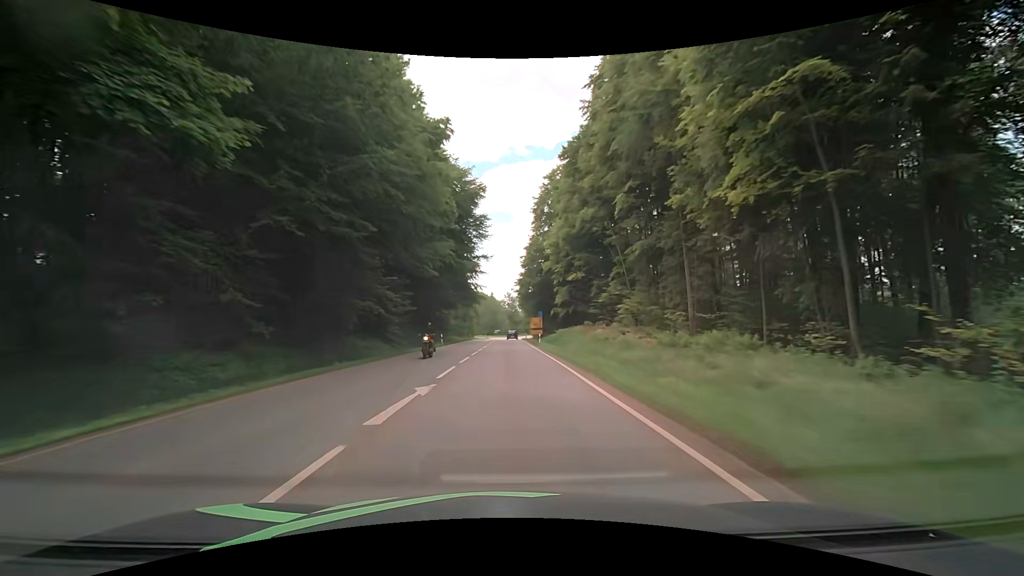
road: secondary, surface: asphalt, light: Day
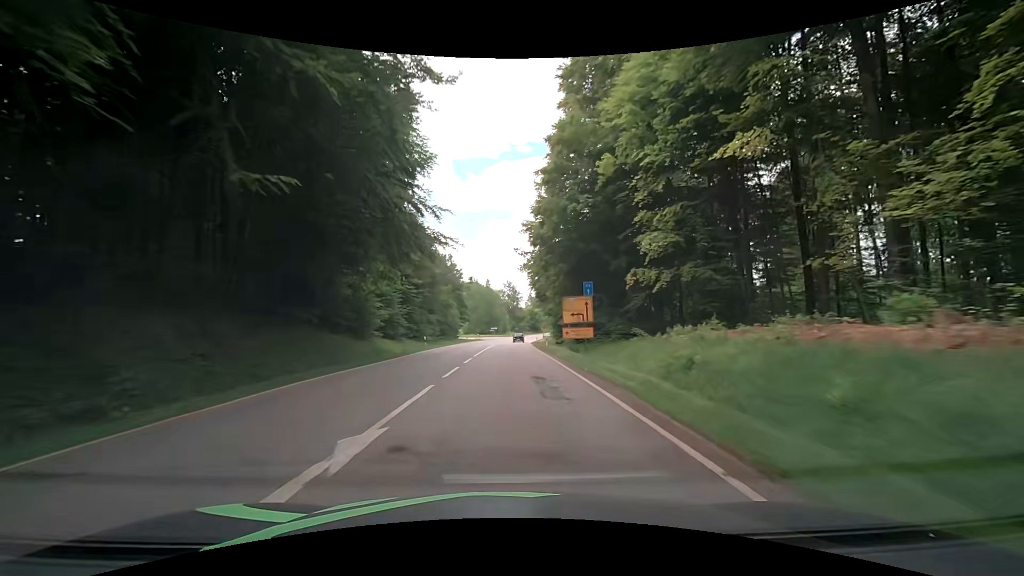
(0.0, +47.8) m; 0°
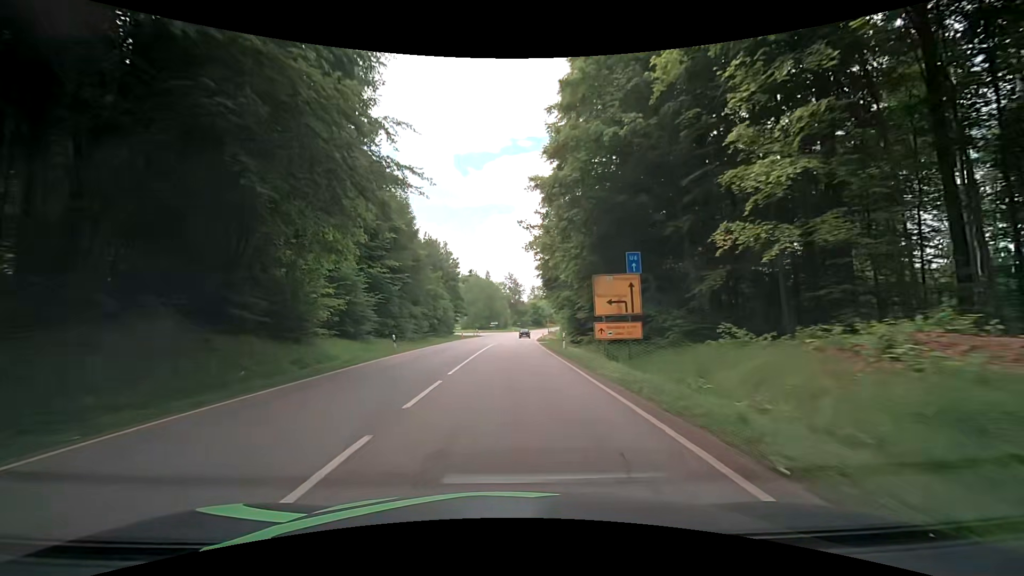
(0.0, +11.5) m; 0°
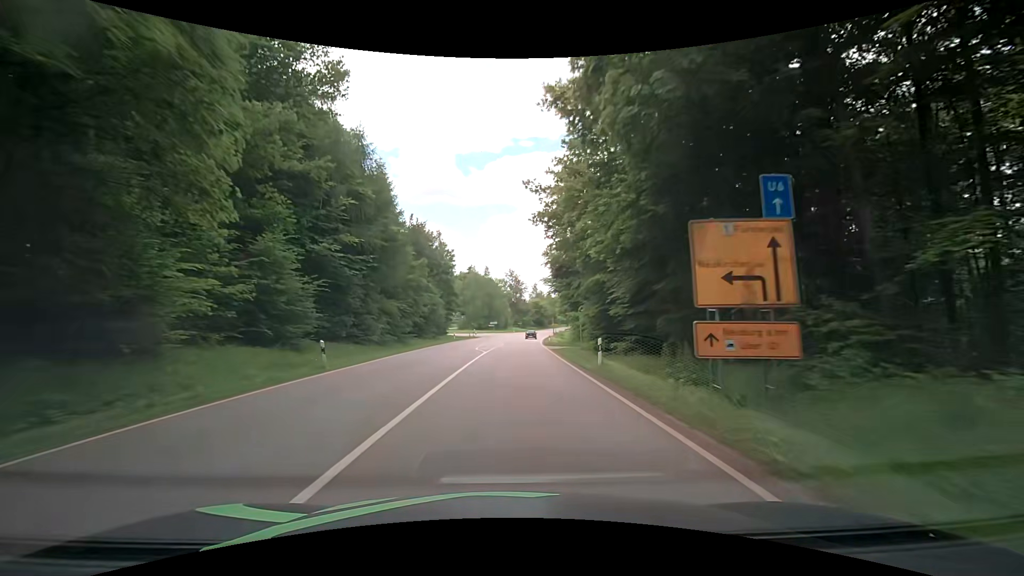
(-0.1, +11.3) m; 0°
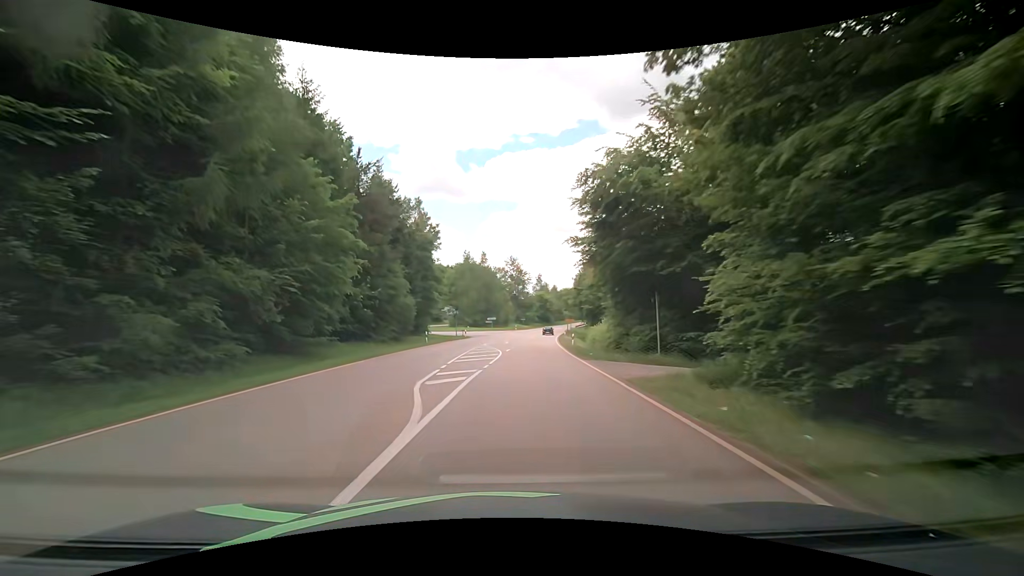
(-0.3, +22.0) m; -1°
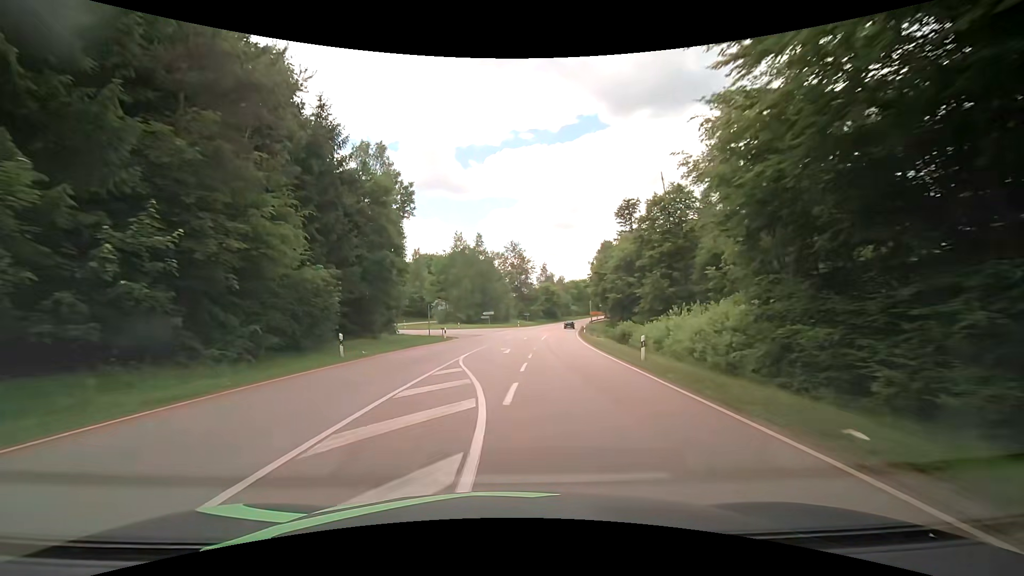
(+0.3, +20.9) m; +1°
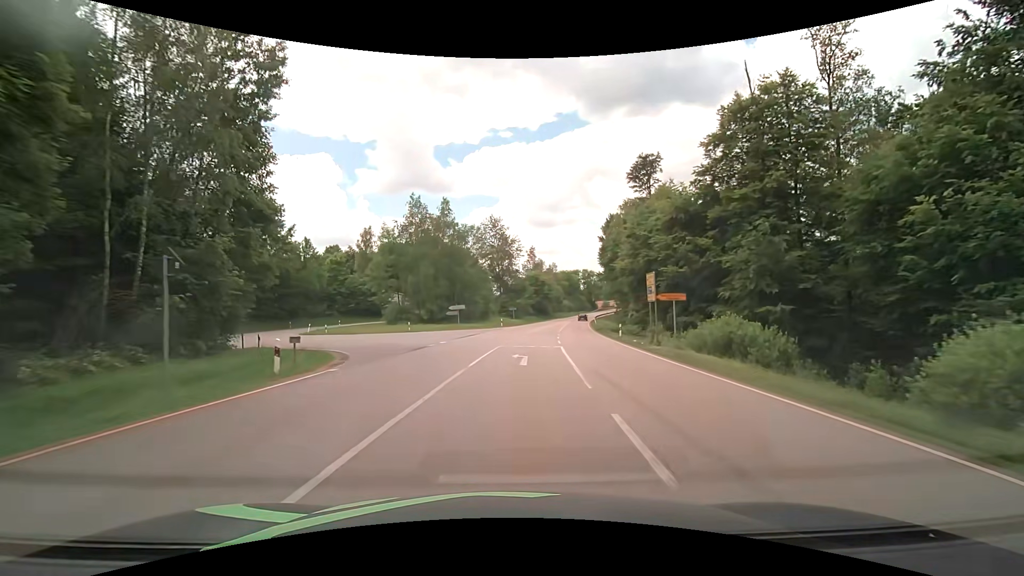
(+0.3, +27.8) m; +2°
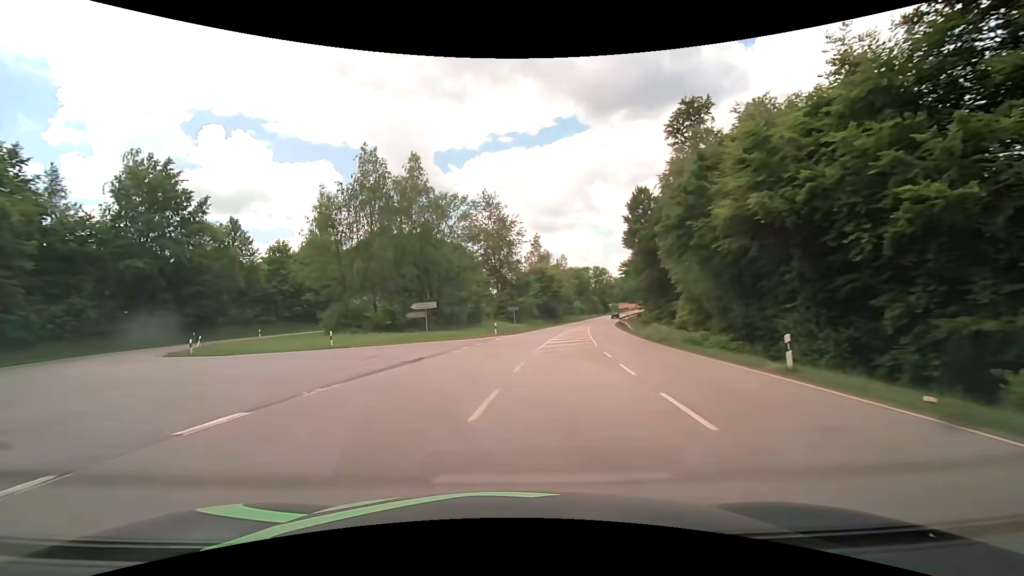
(+0.5, +21.7) m; 0°
(-1, +10) (-6, +19) (-14, +25) (-22, +30) (-28, +38) (-28, +48) (-24, +57) (-19, +66) (-13, +74) (-9, +83) m
